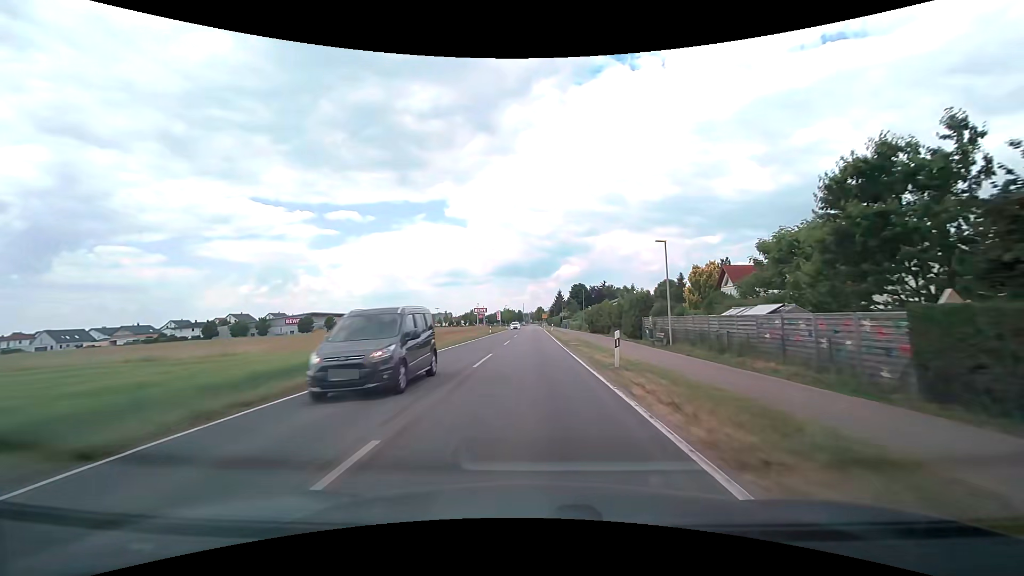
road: tertiary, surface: asphalt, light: Day
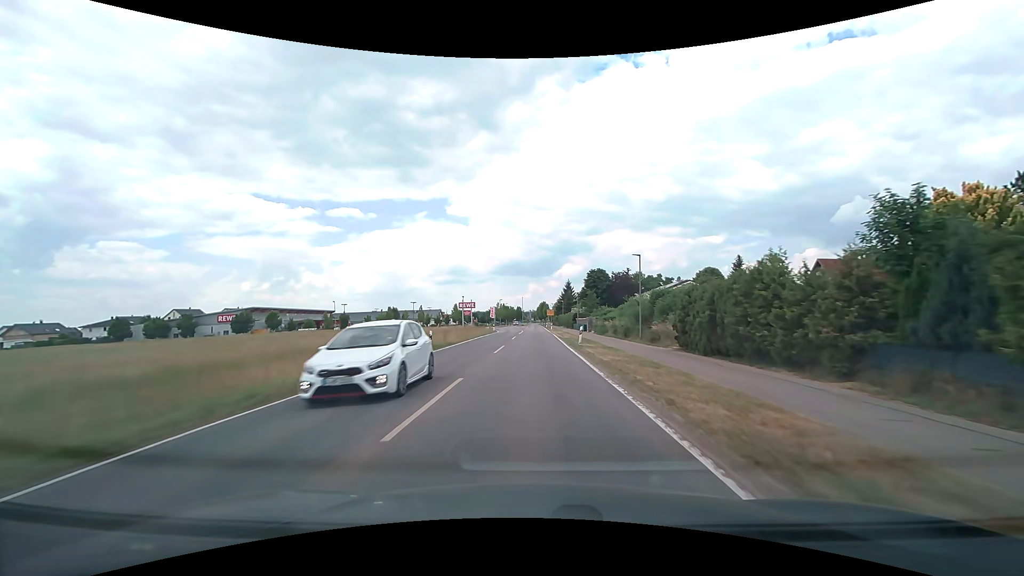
(-0.1, +39.2) m; 0°
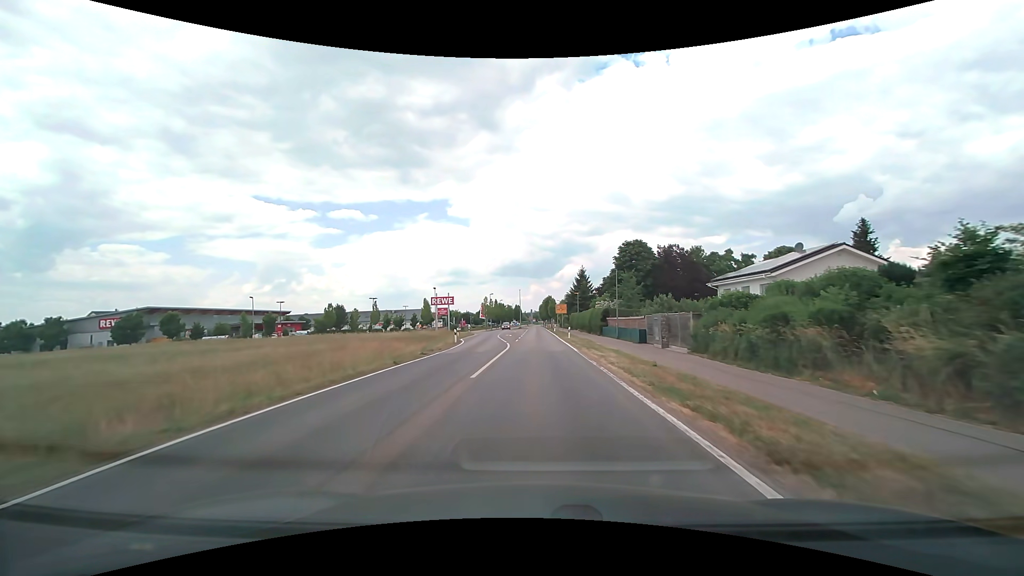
(-0.1, +38.7) m; 0°
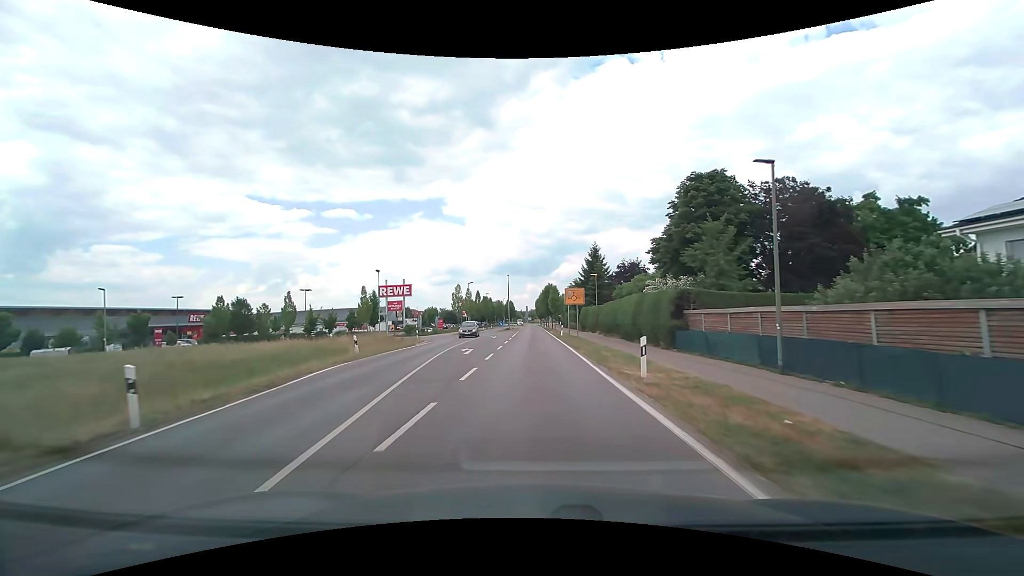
(+0.2, +30.7) m; 0°
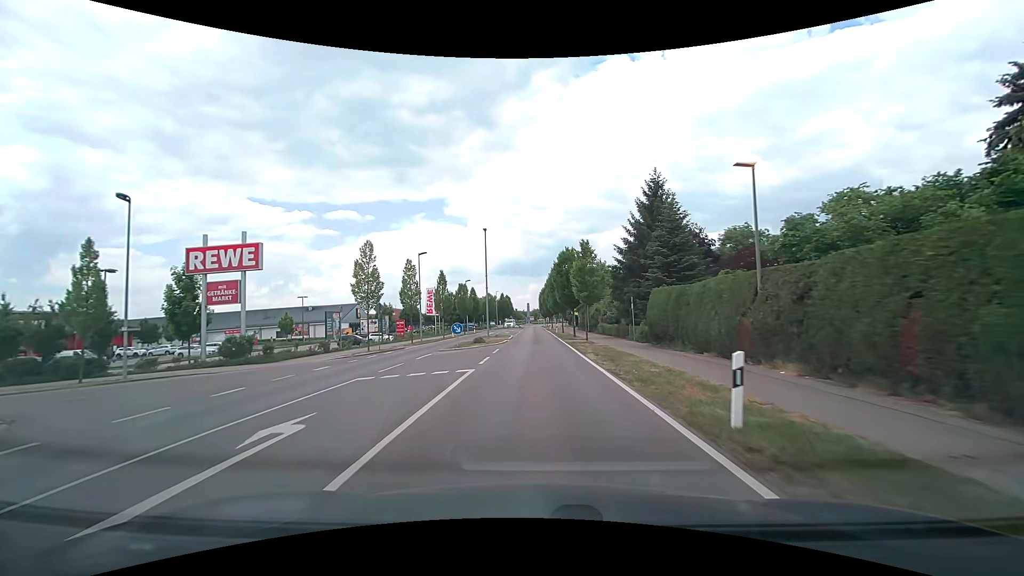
(-0.2, +38.2) m; 0°
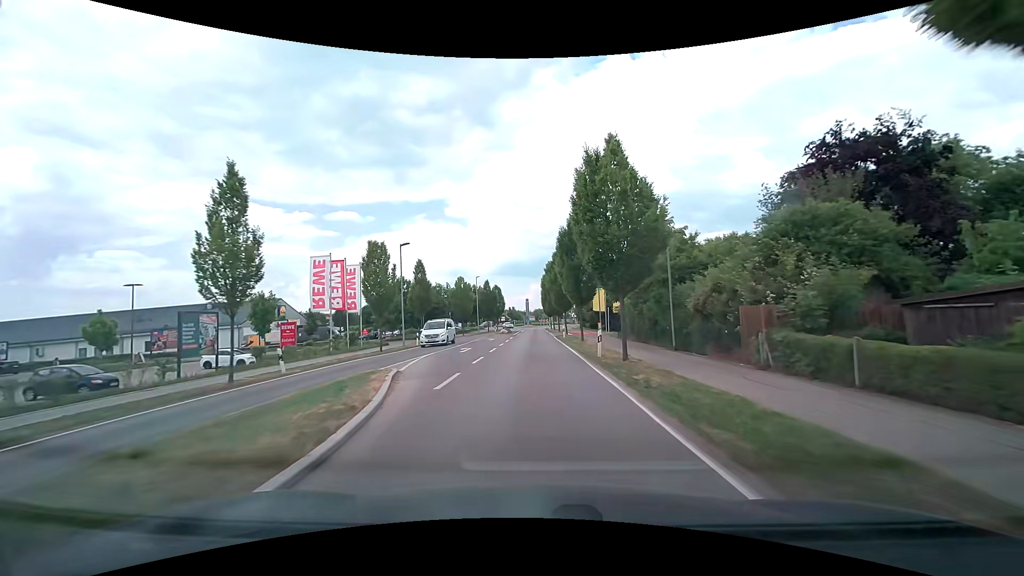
(+0.1, +38.1) m; 0°
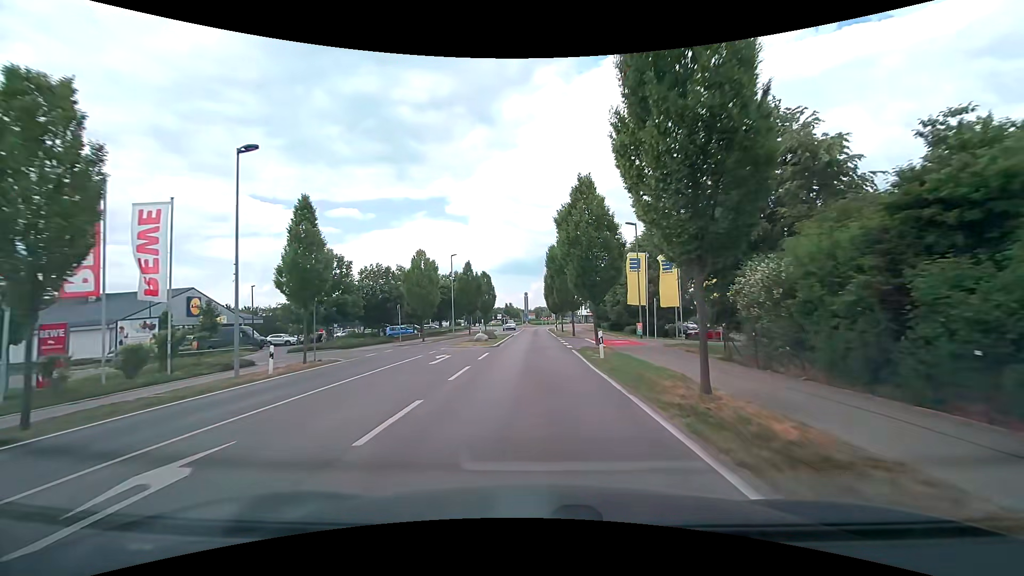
(0.0, +22.5) m; +1°
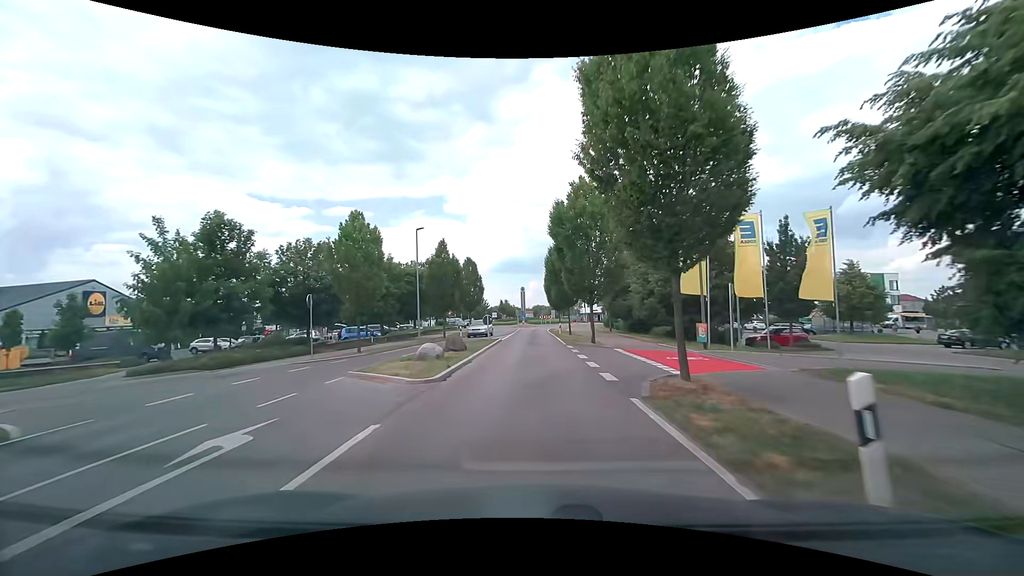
(-0.1, +14.2) m; +1°
(0, +10) (0, +20) (-1, +30) (-1, +40) (-1, +50) (-1, +60) (-1, +70) (+1, +80) (+5, +89) (+13, +95) m
